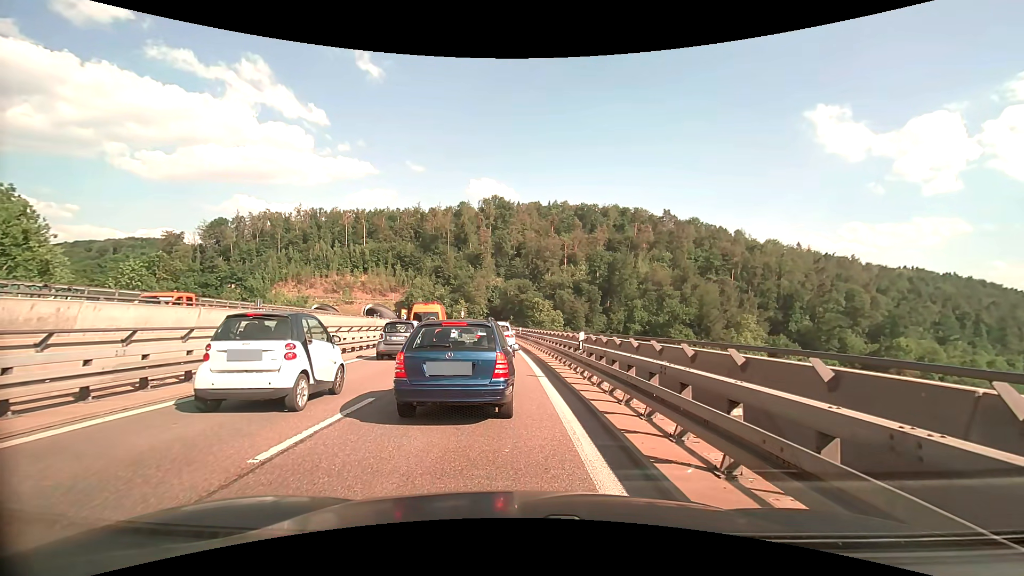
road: trunk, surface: asphalt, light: Day
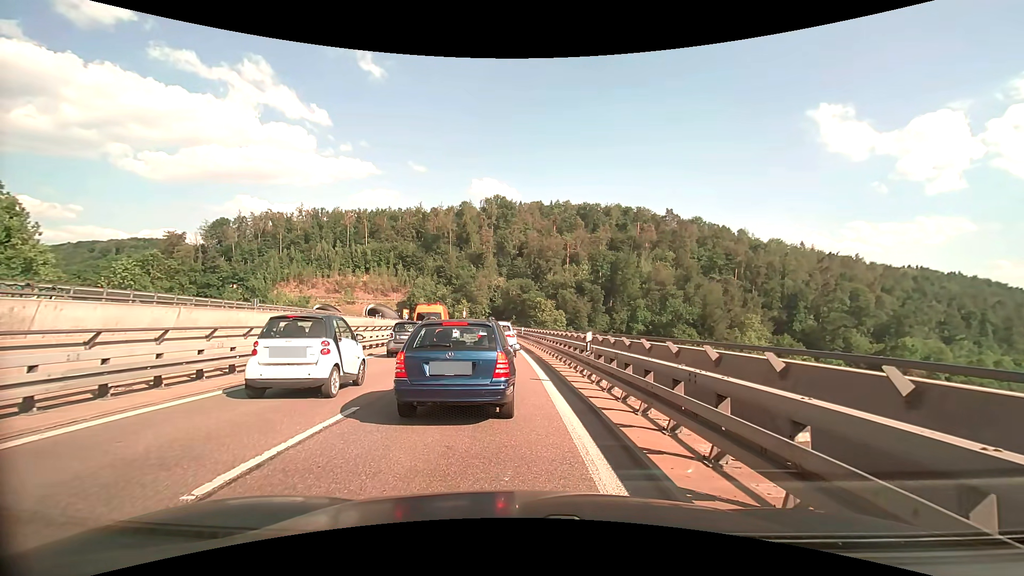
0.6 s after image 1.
(0.0, +1.0) m; +1°
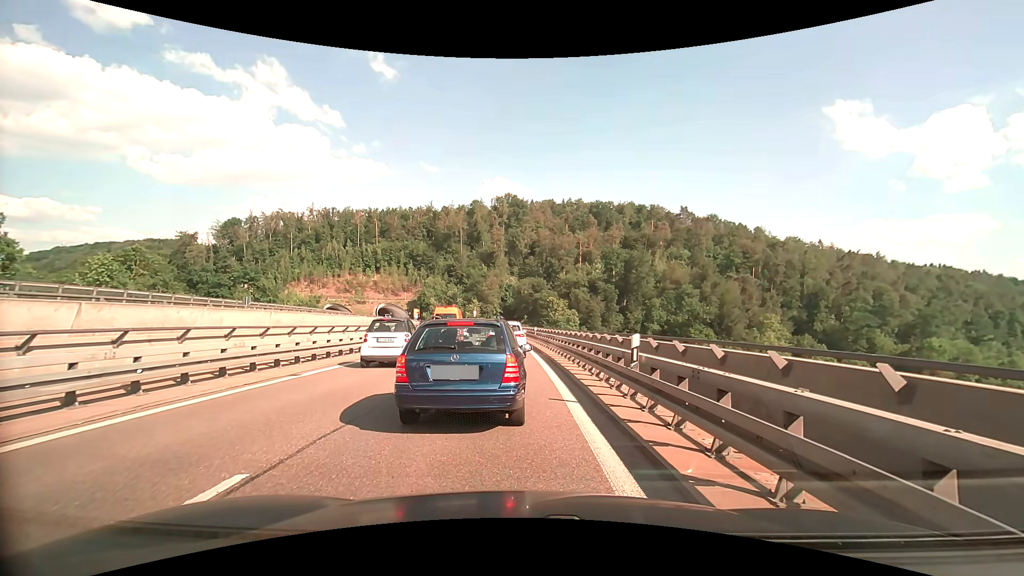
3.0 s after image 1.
(-0.1, +3.6) m; -3°
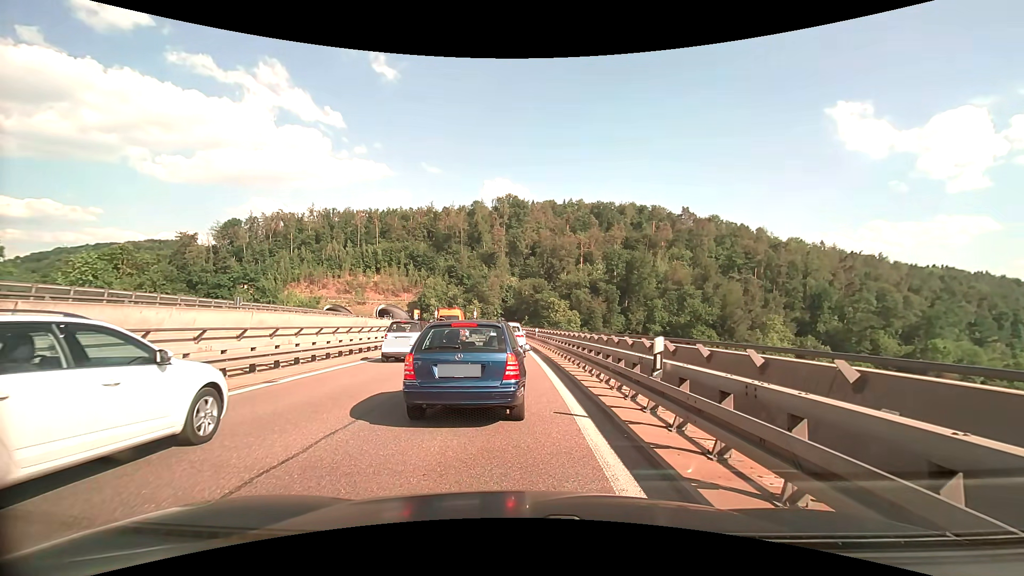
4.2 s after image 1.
(0.0, +1.4) m; 0°
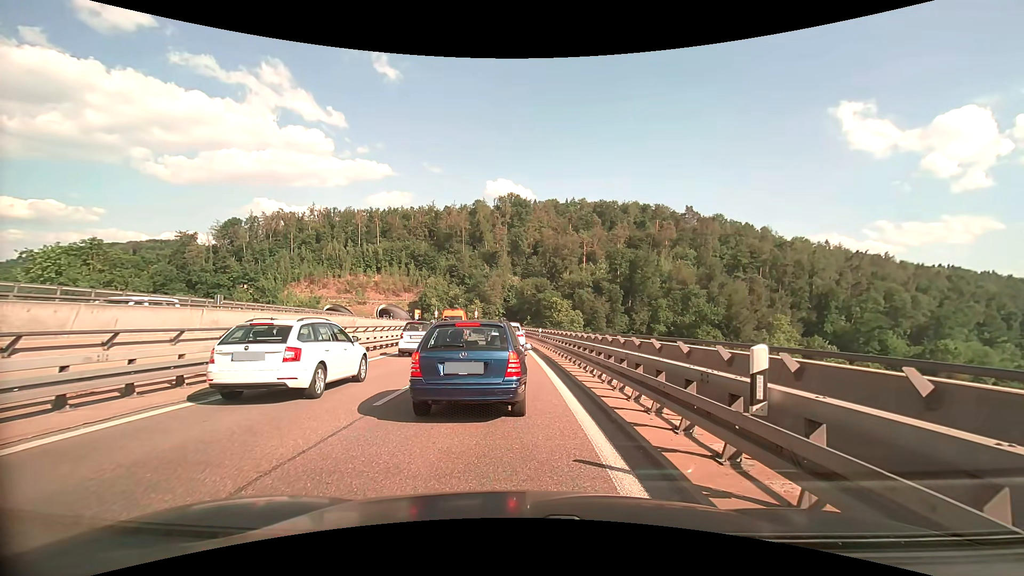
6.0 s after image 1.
(0.0, +2.9) m; 0°
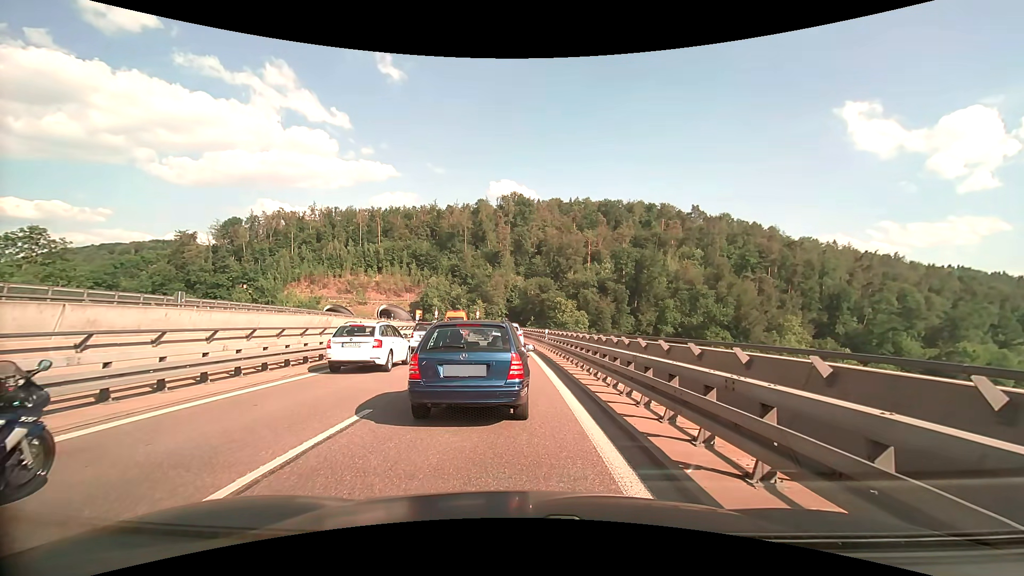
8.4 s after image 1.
(+0.1, +4.6) m; 0°
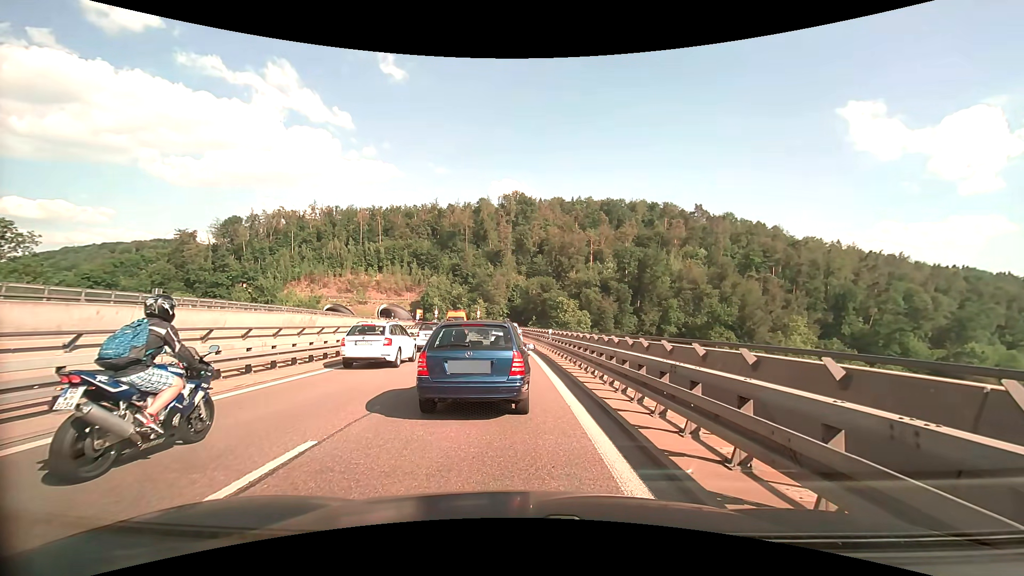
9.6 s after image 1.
(0.0, +2.2) m; +2°
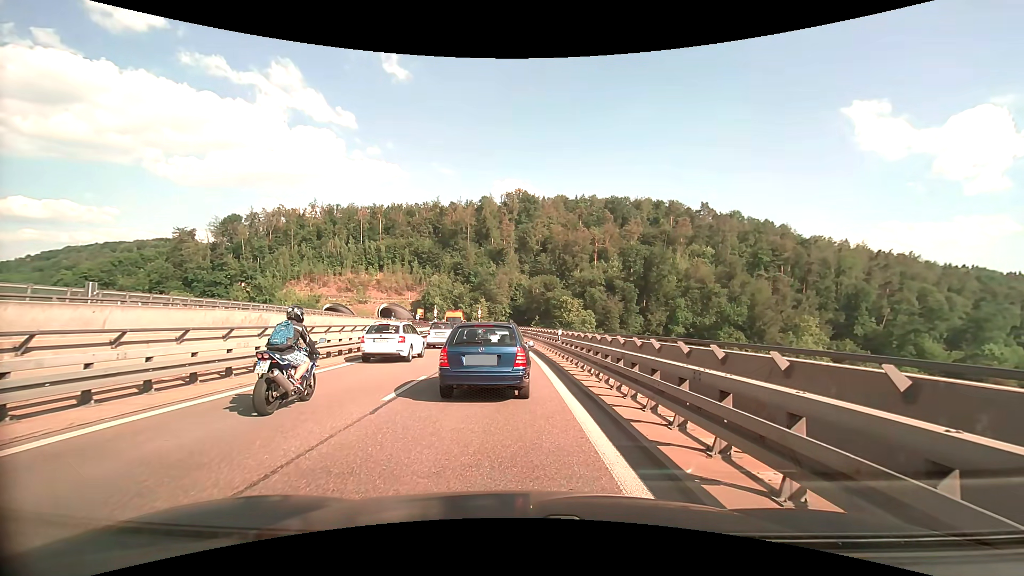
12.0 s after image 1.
(-0.2, +4.9) m; -3°
